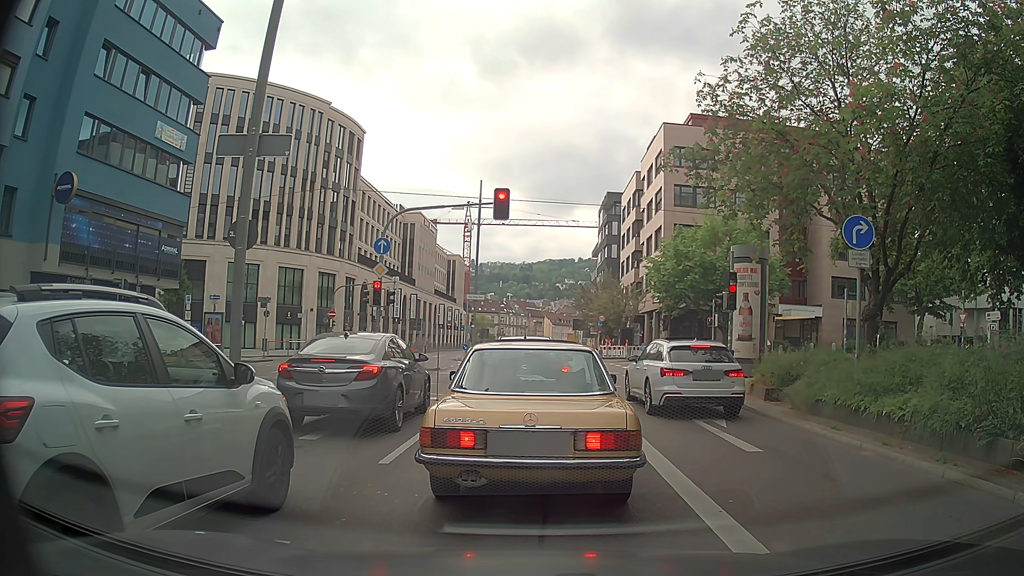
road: primary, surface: asphalt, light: Day
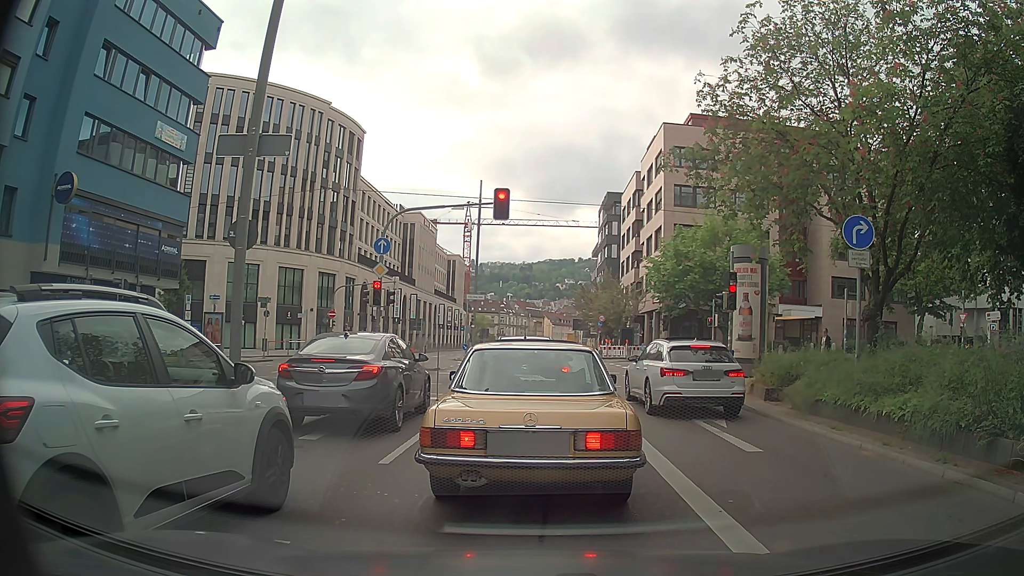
(0.0, 0.0) m; 0°
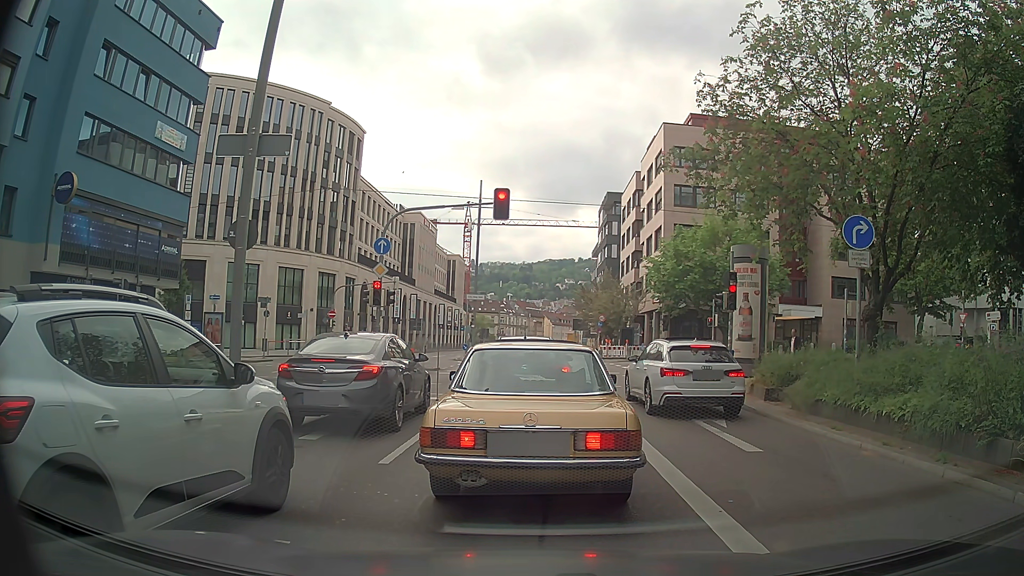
(0.0, 0.0) m; 0°
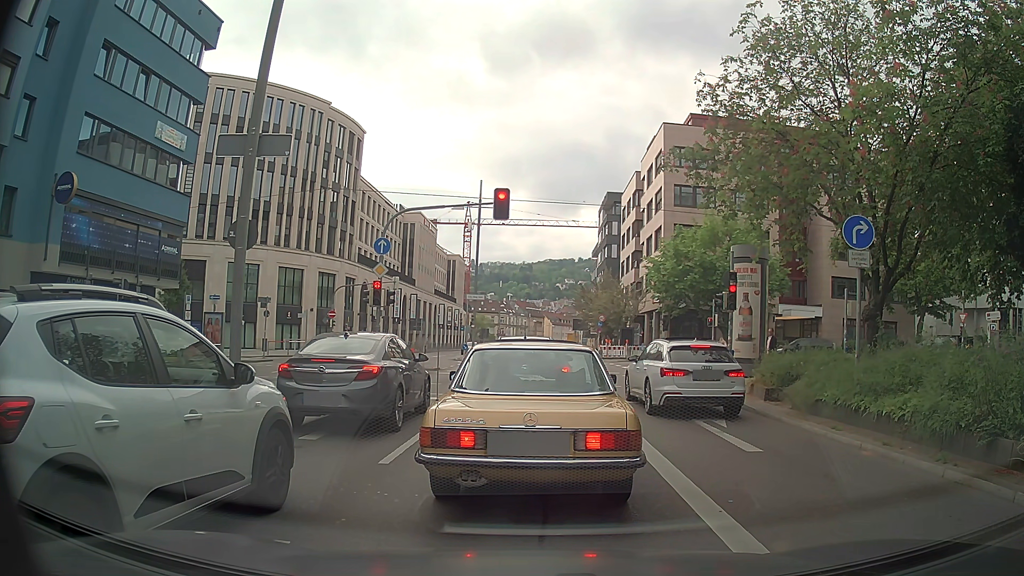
(0.0, 0.0) m; 0°
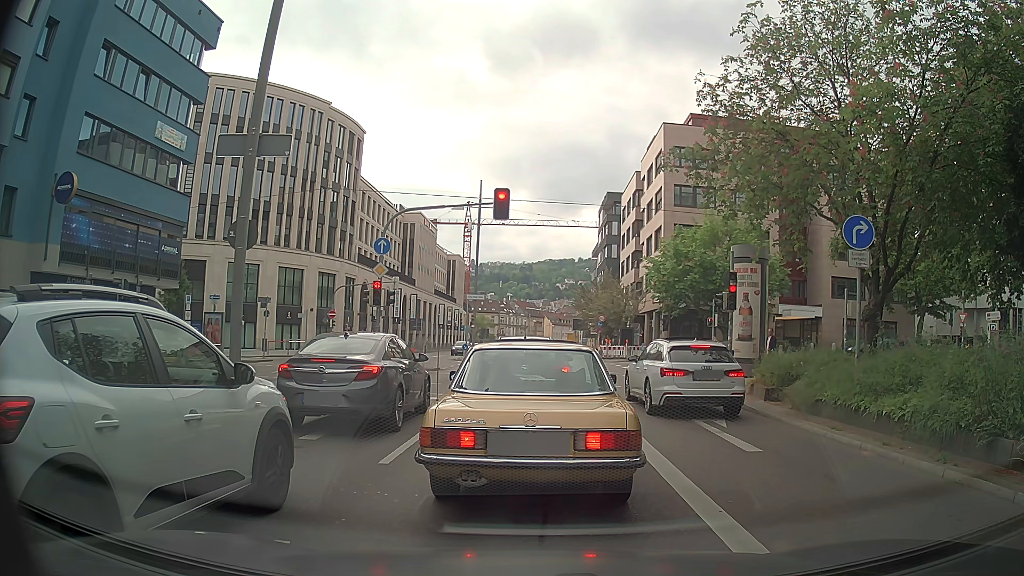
(0.0, 0.0) m; 0°
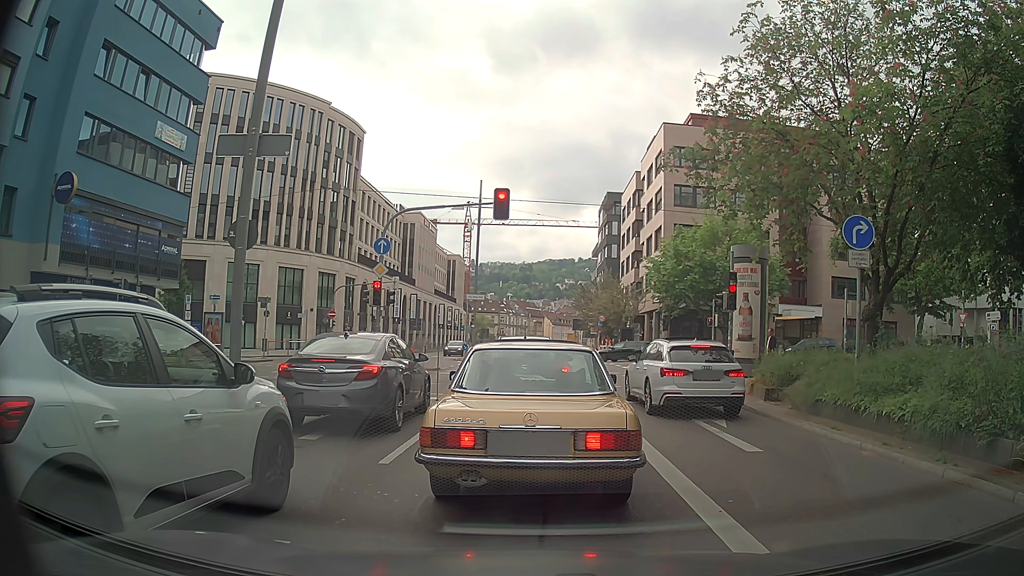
(0.0, 0.0) m; 0°
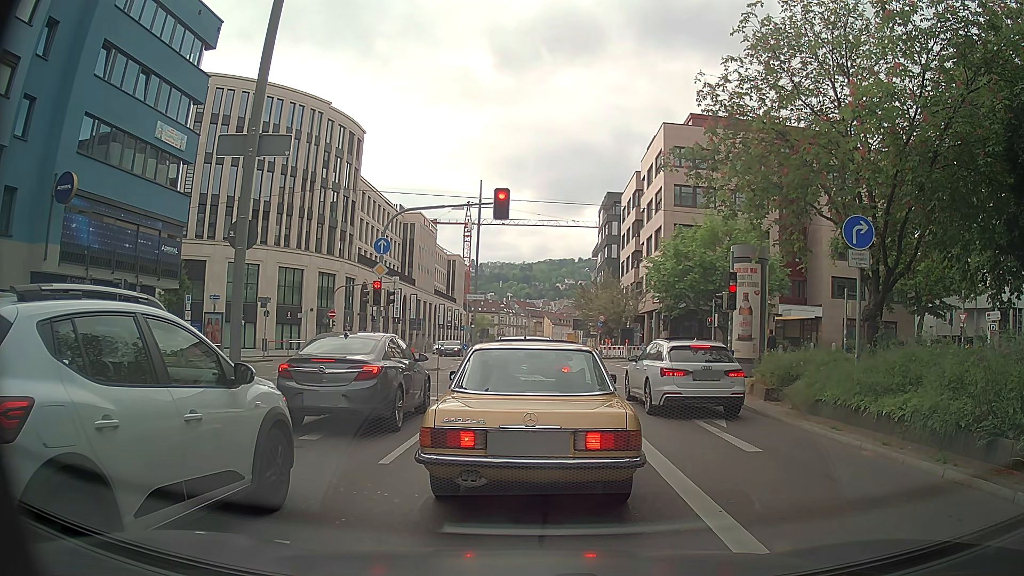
(0.0, 0.0) m; 0°
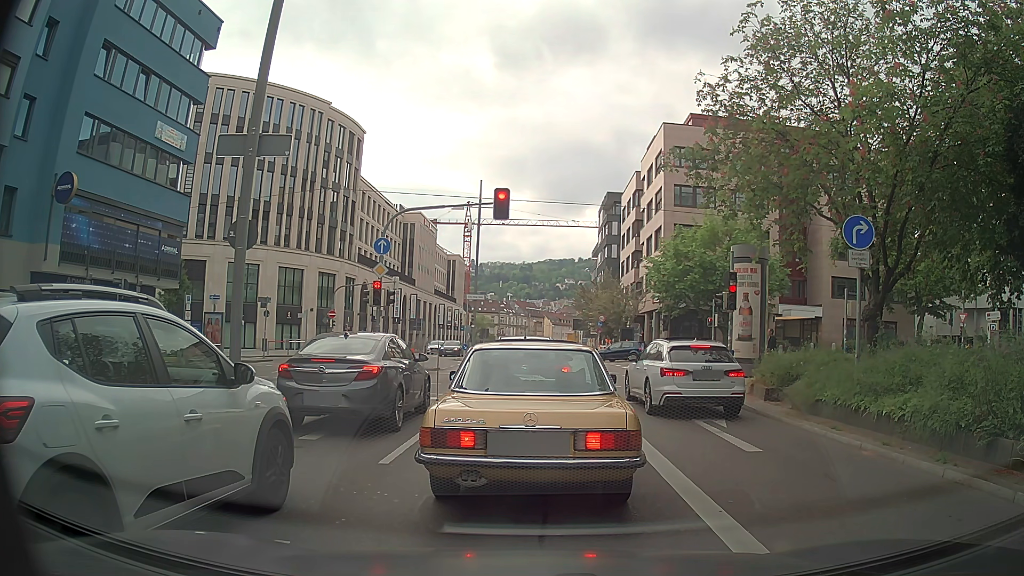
(0.0, 0.0) m; 0°
